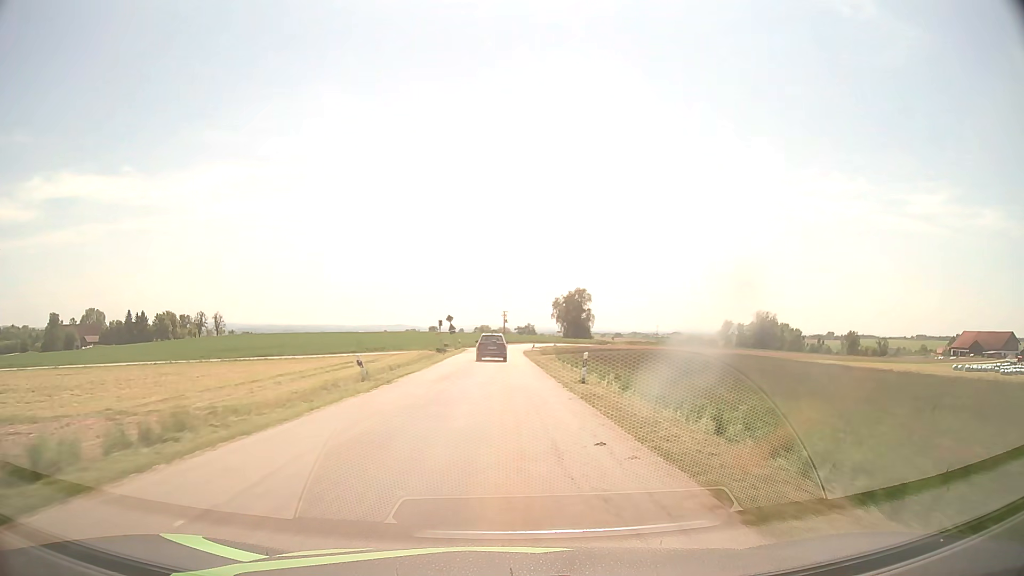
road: tertiary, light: Day
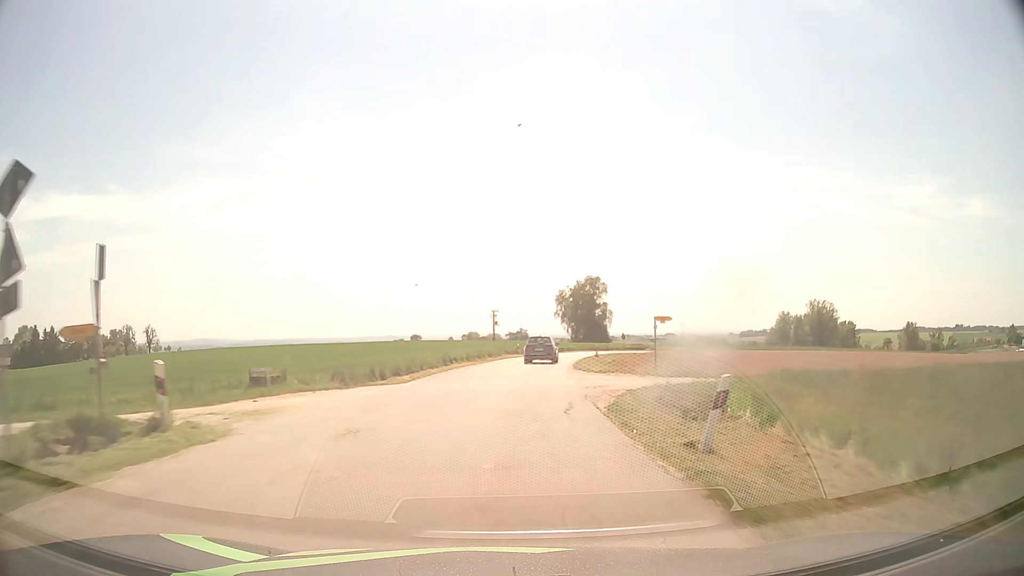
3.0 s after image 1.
(-0.2, +60.4) m; +1°
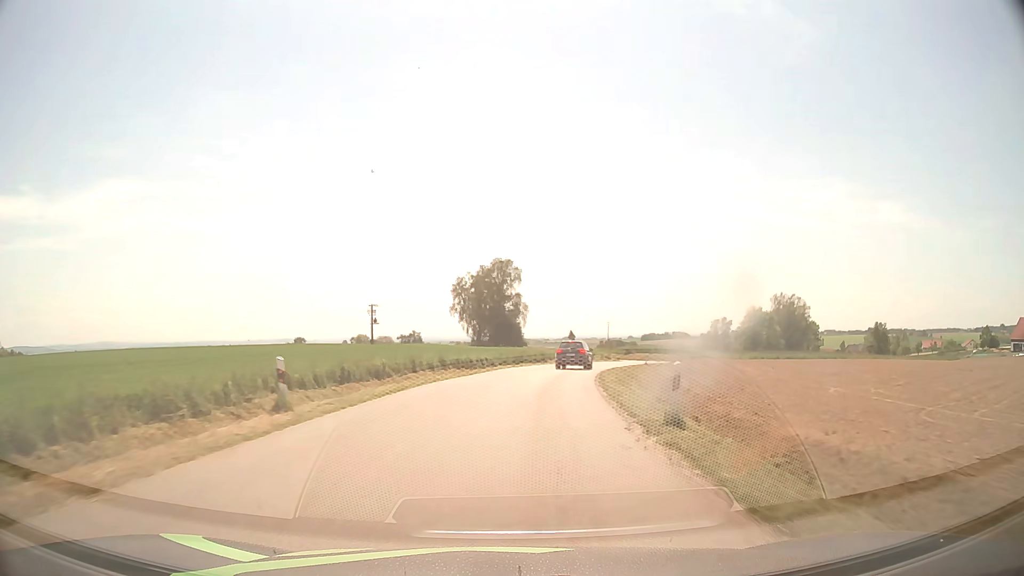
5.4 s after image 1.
(+3.0, +47.3) m; +8°
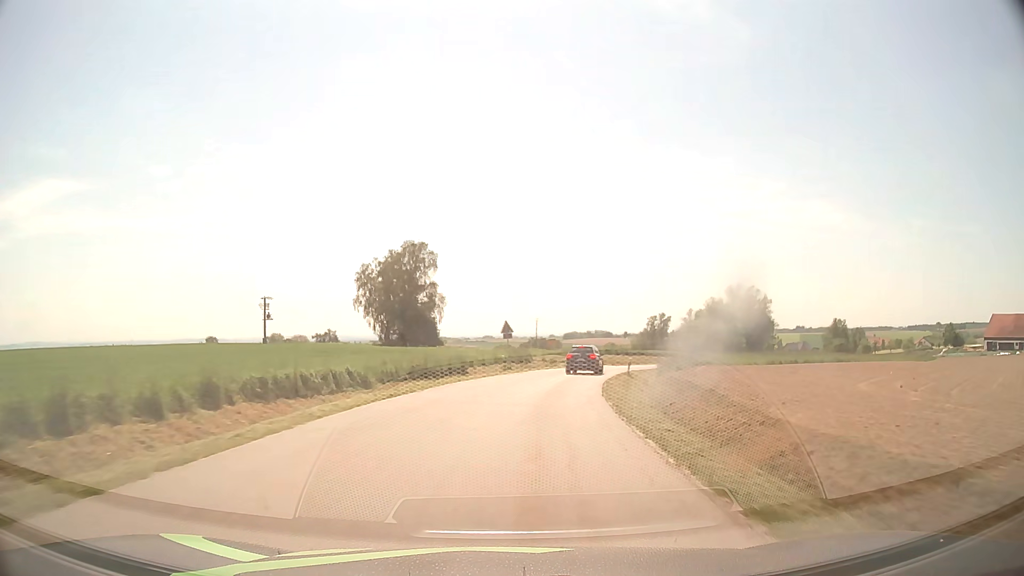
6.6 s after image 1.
(+1.3, +23.4) m; +7°
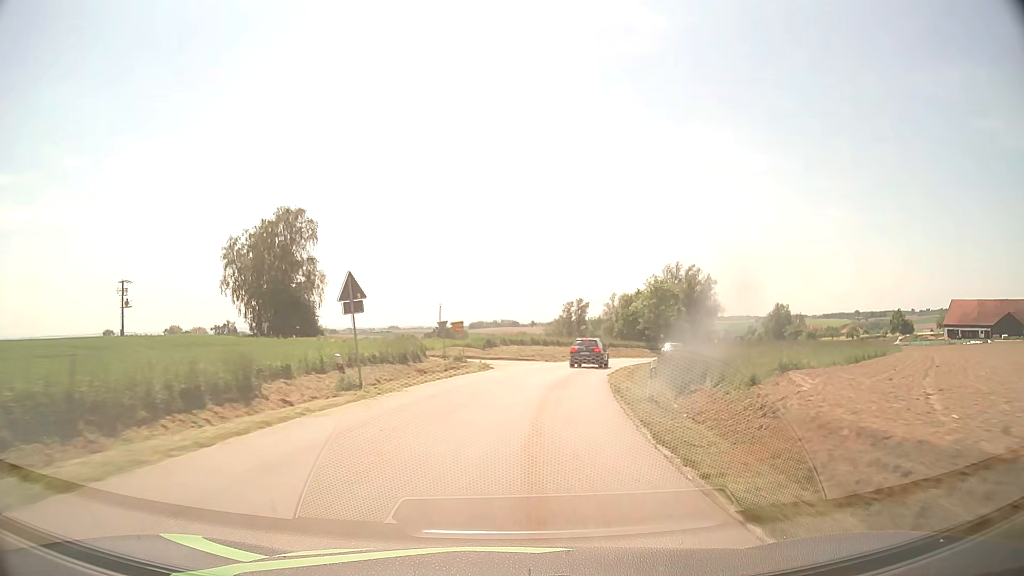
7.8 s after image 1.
(+1.5, +23.2) m; +8°
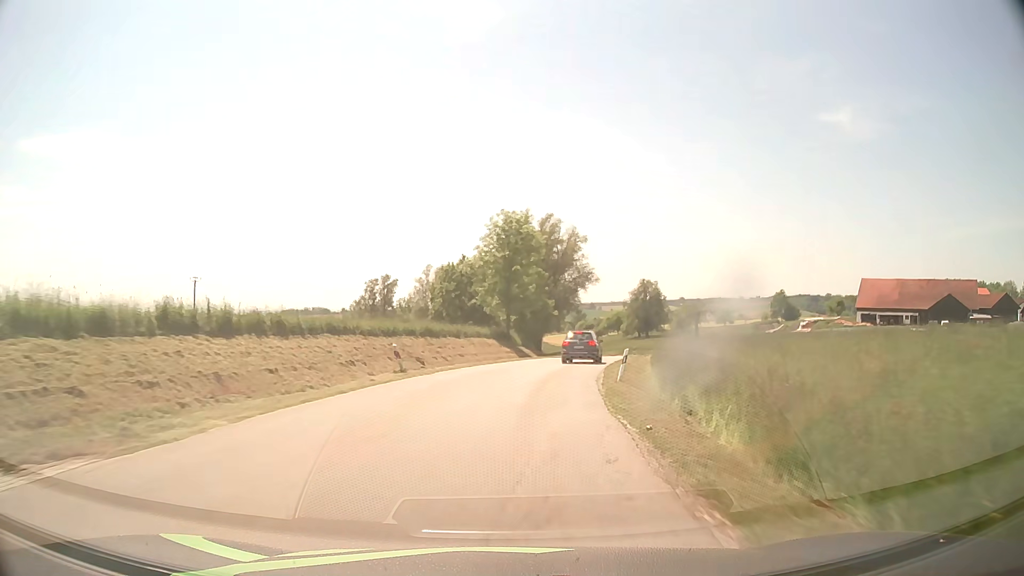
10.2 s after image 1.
(+6.6, +44.4) m; +16°
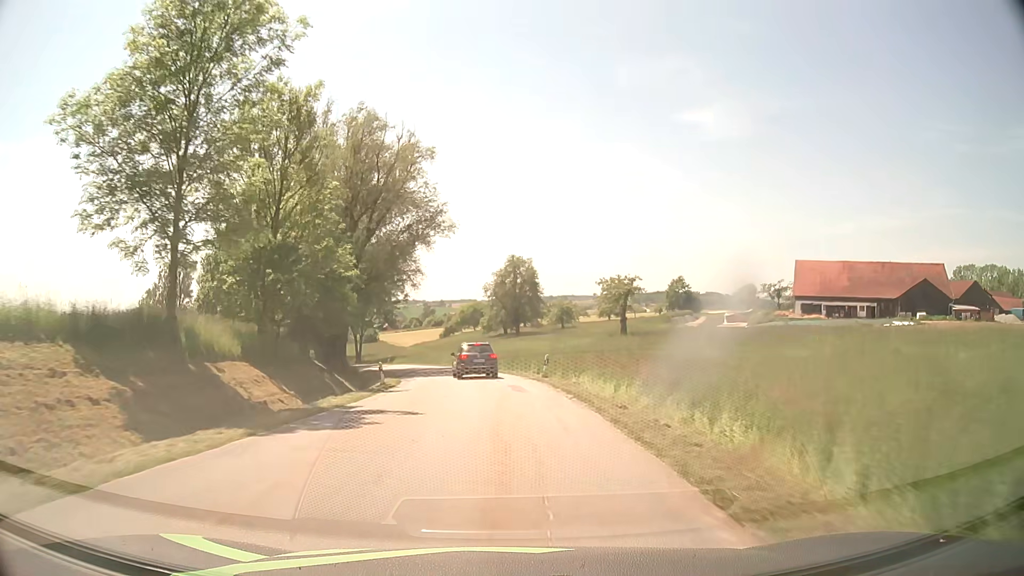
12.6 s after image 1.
(+5.5, +41.4) m; +14°
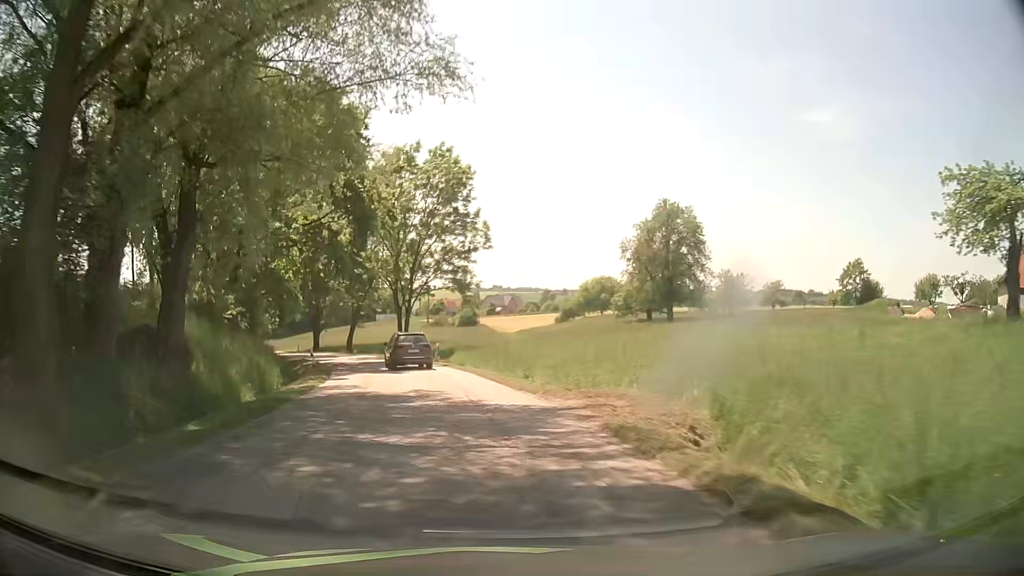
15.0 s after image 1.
(-2.3, +39.0) m; -10°
(0, +10) (-2, +20) (-4, +30) (-6, +39) (-10, +49) (-14, +58) (-19, +67) (-24, +75) (-30, +83) (-35, +92) m
